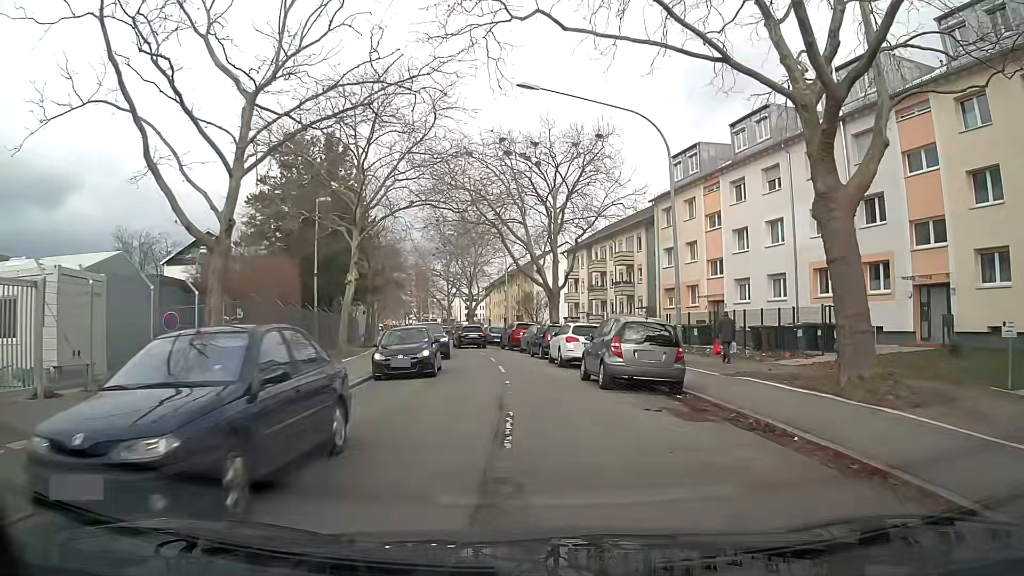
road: tertiary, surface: asphalt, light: Day
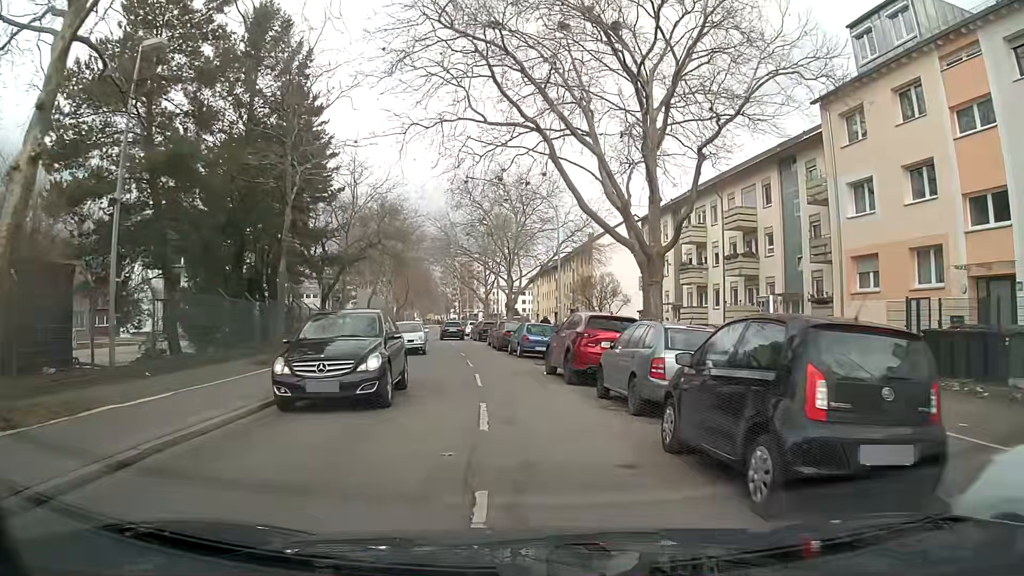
(-1.0, +23.1) m; -5°
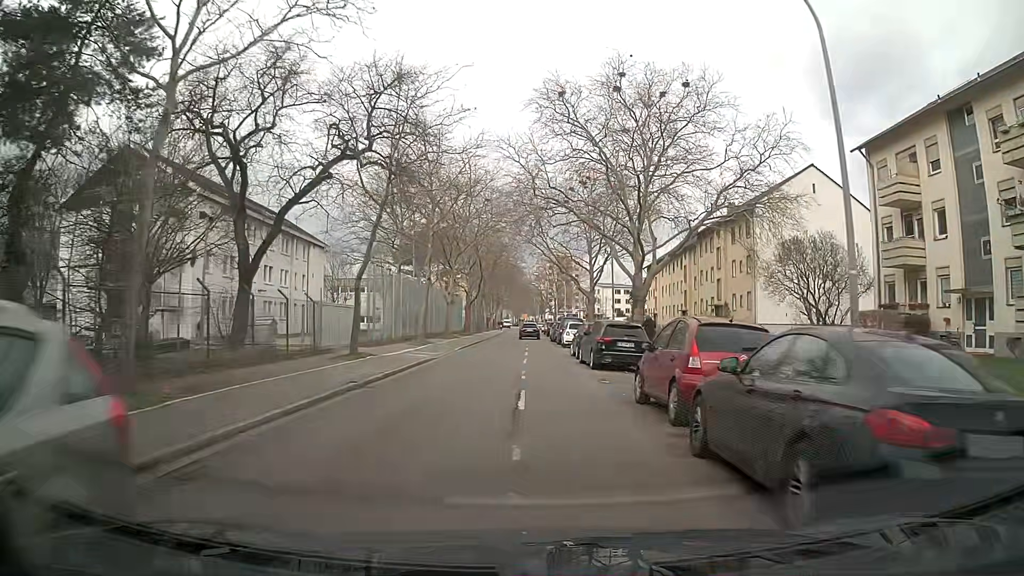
(-2.2, +27.9) m; -8°
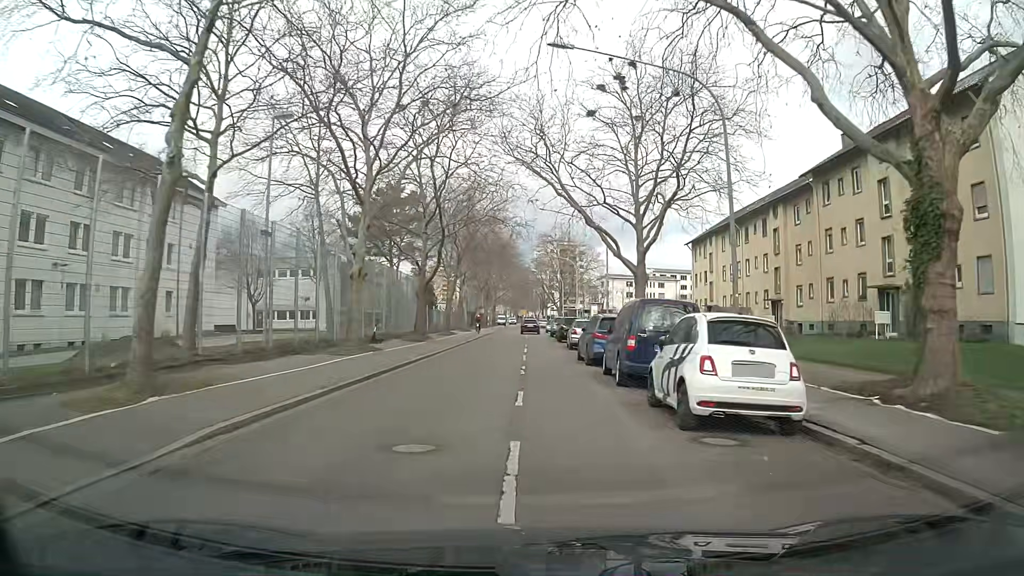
(+0.2, +30.2) m; 0°
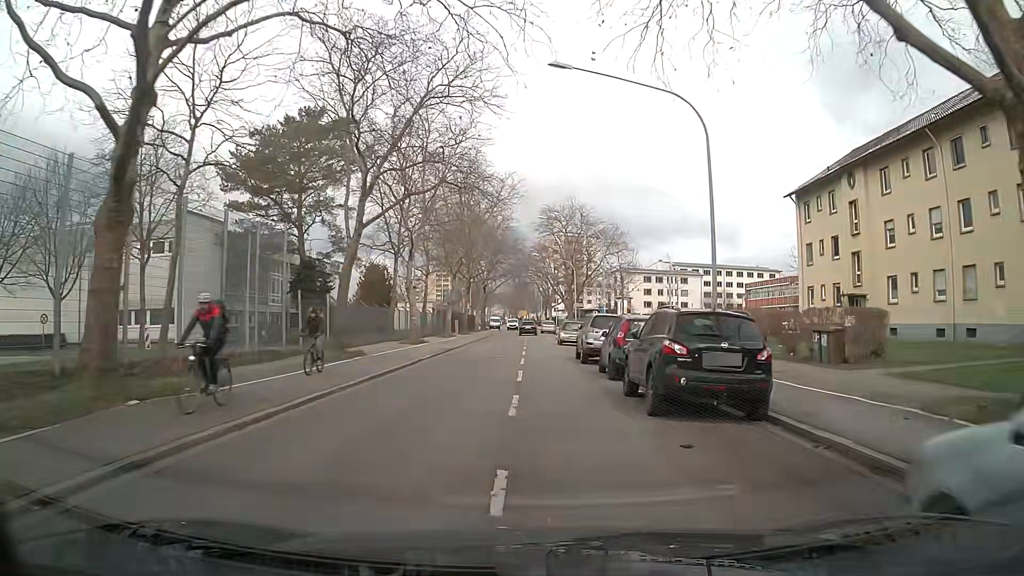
(+0.1, +31.4) m; 0°
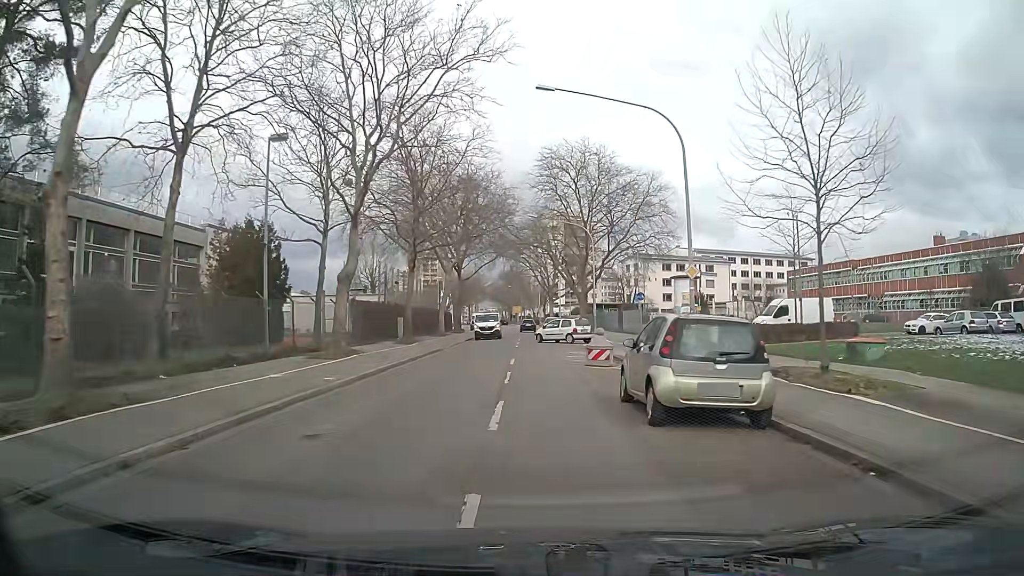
(+0.3, +31.0) m; +1°
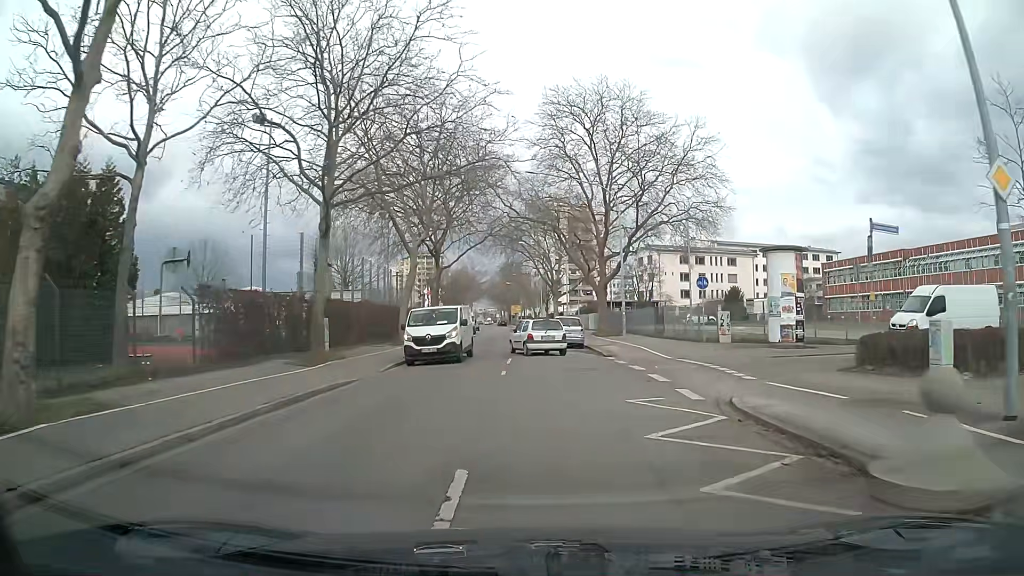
(0.0, +17.0) m; 0°
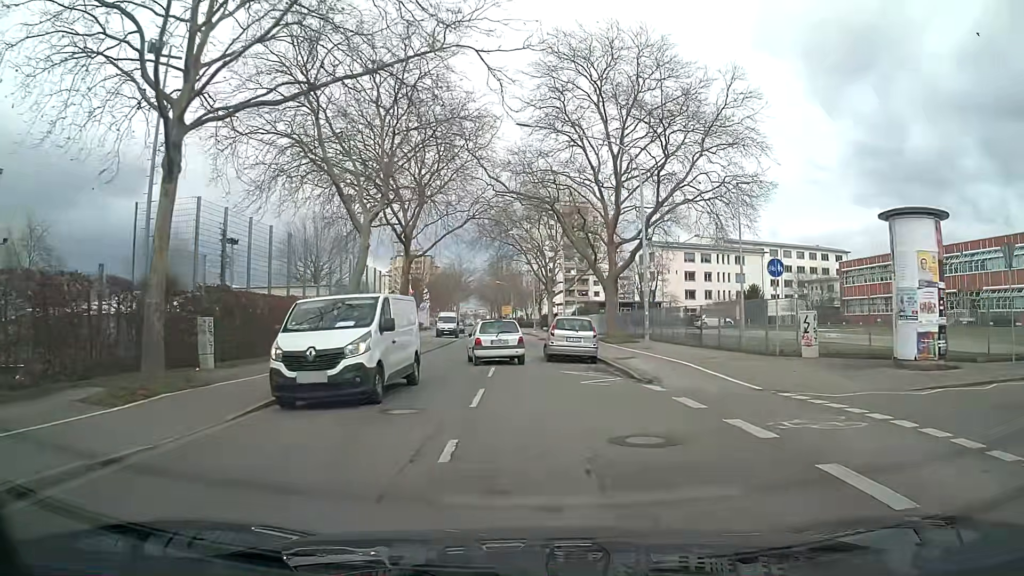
(0.0, +10.2) m; 0°
